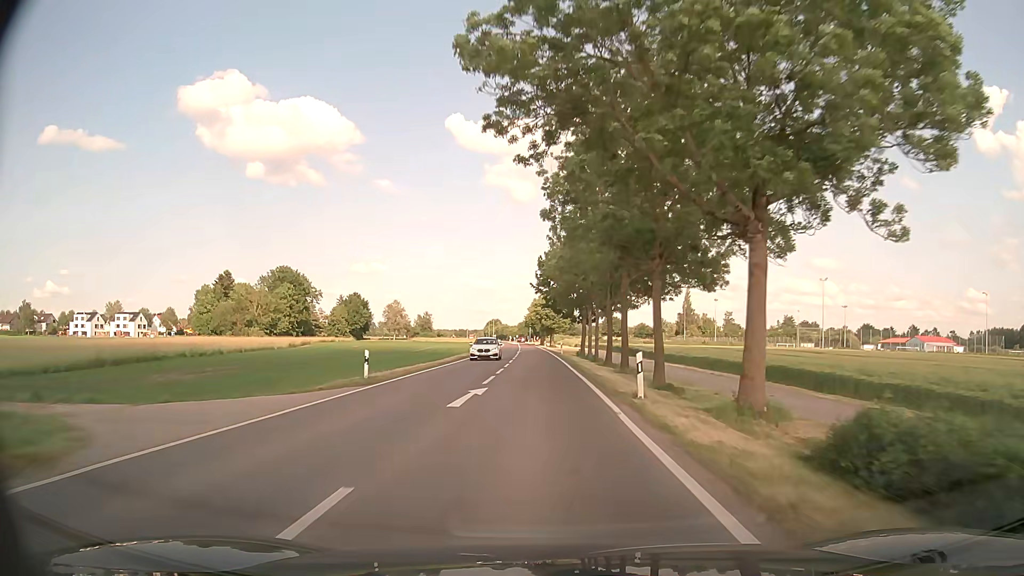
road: primary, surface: asphalt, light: Day
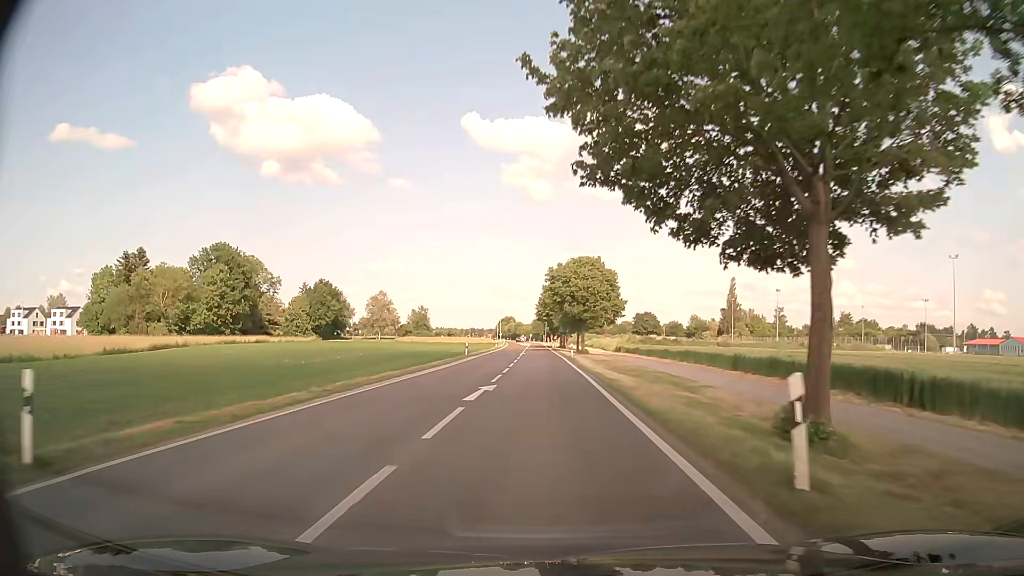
(-0.7, +52.9) m; -1°
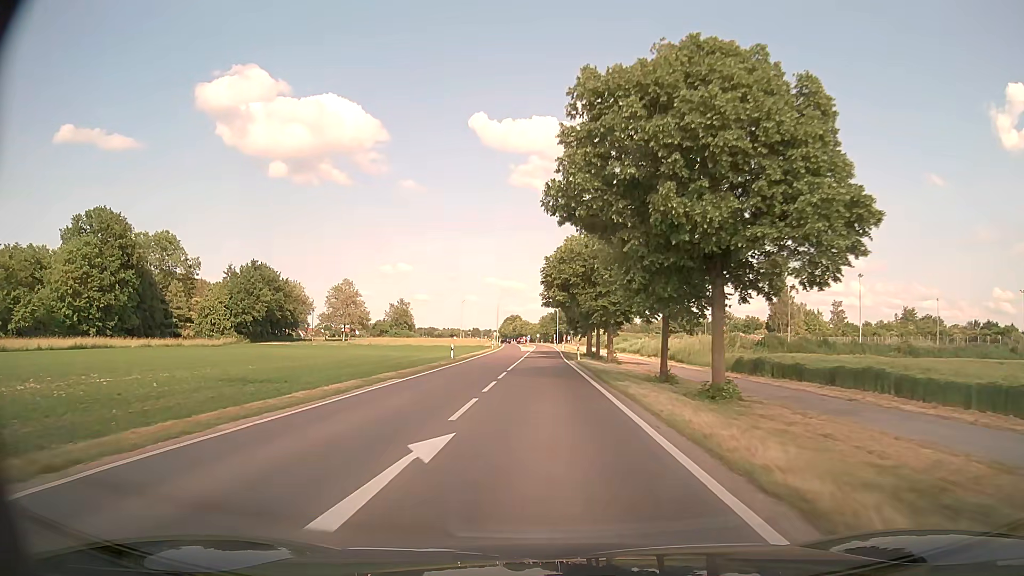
(-0.5, +51.9) m; -1°
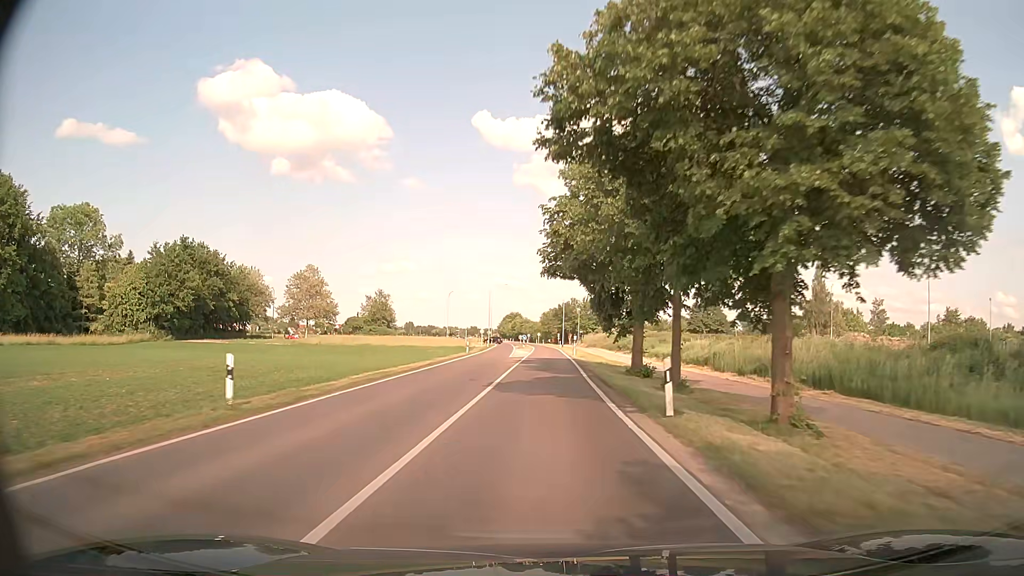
(-0.1, +30.6) m; 0°
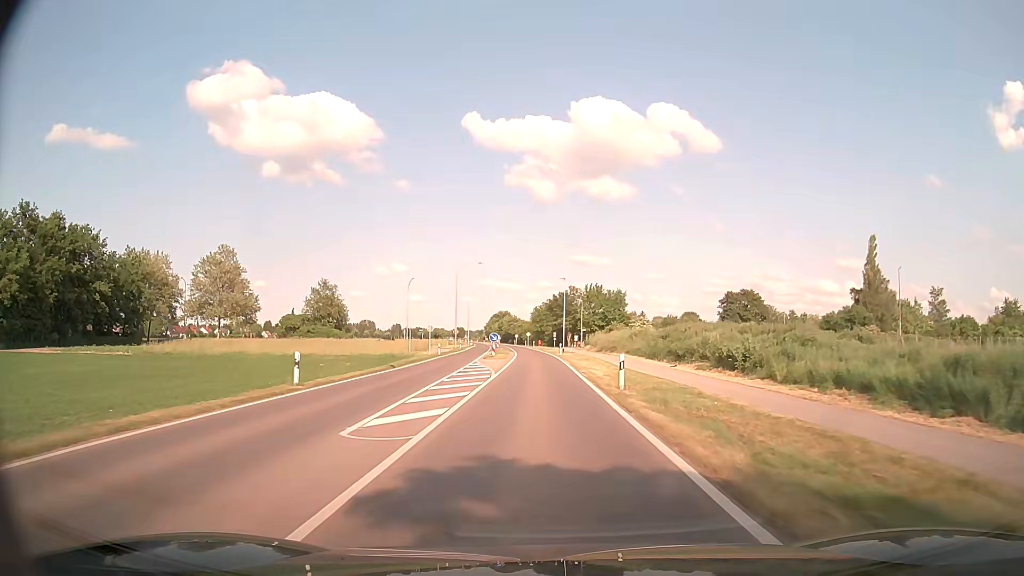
(0.0, +40.3) m; 0°
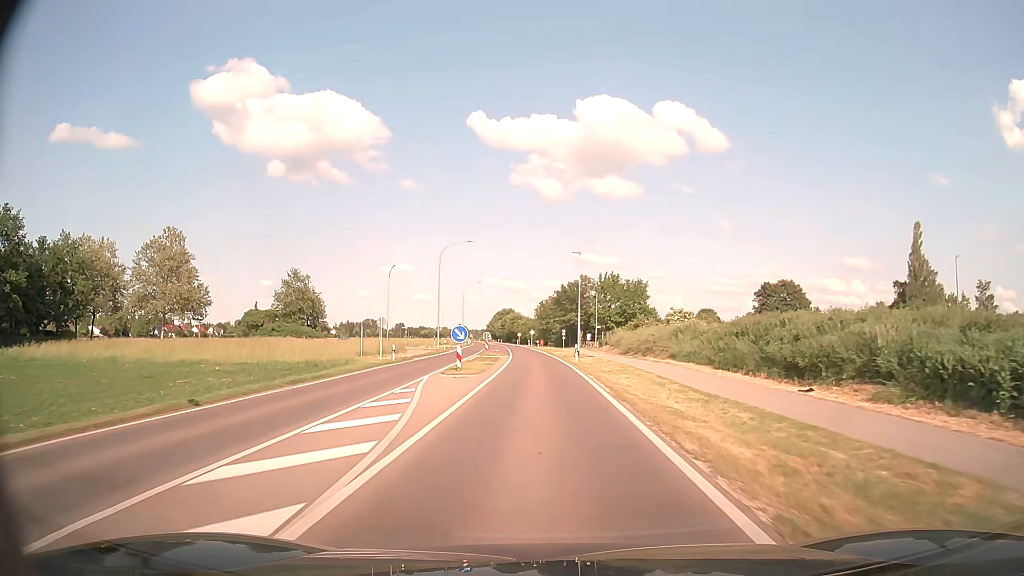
(0.0, +20.3) m; 0°
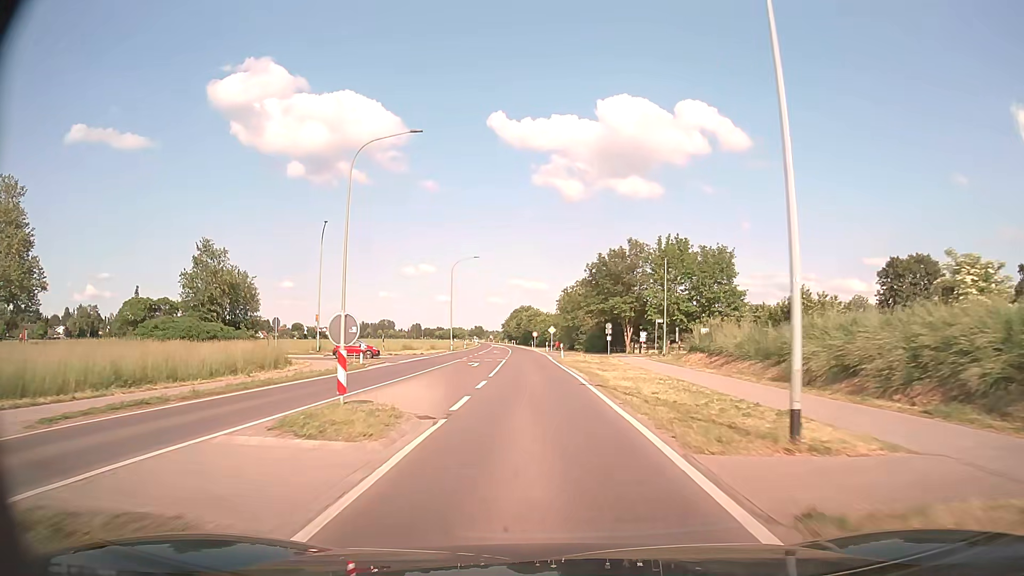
(-0.6, +41.0) m; -2°
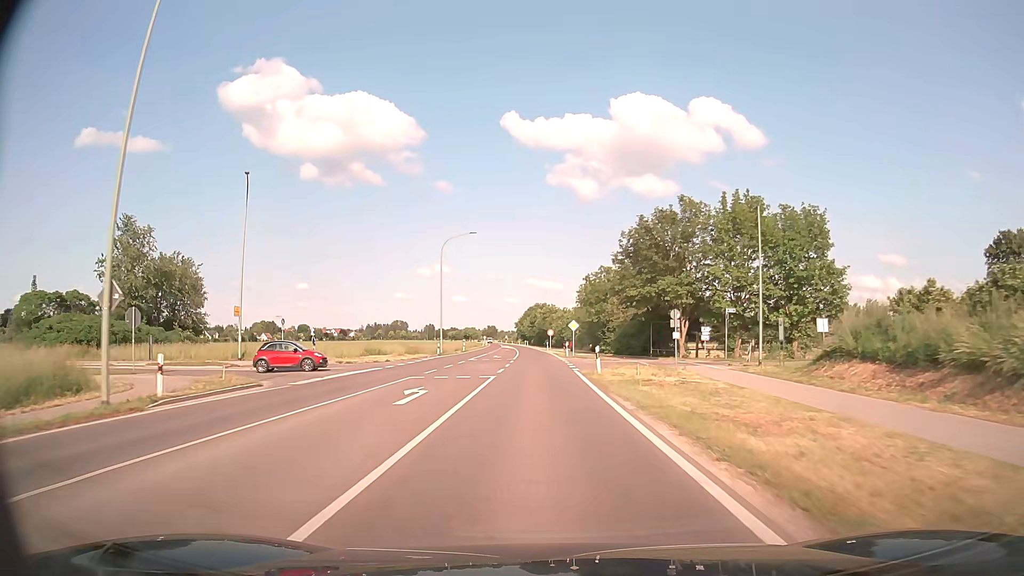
(-0.2, +20.7) m; -2°
(0, +10) (0, +20) (0, +30) (-1, +40) (-1, +50) (-1, +60) (-1, +70) (-2, +80) (-2, +90) (-3, +100) m
